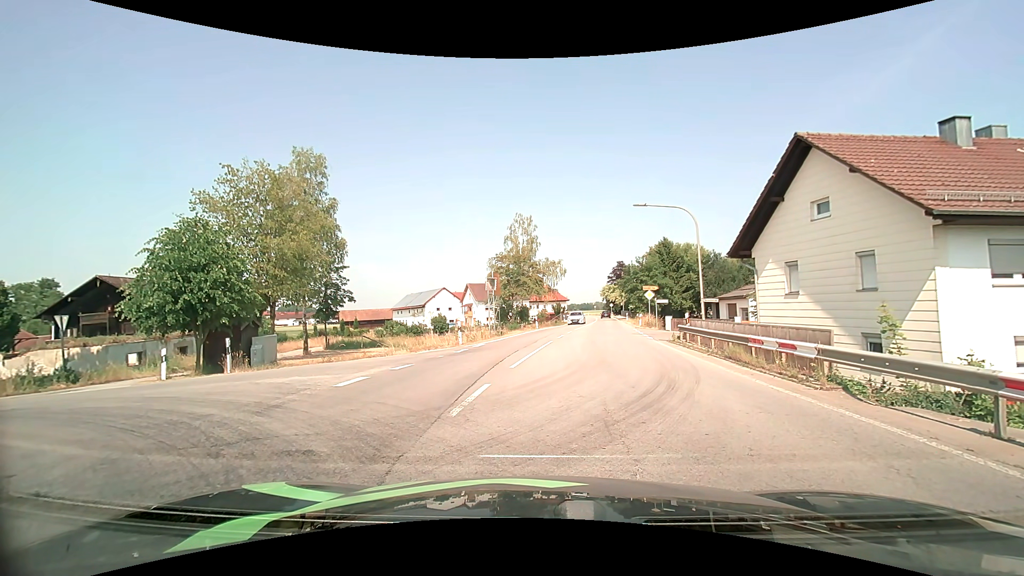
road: secondary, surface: asphalt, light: Day
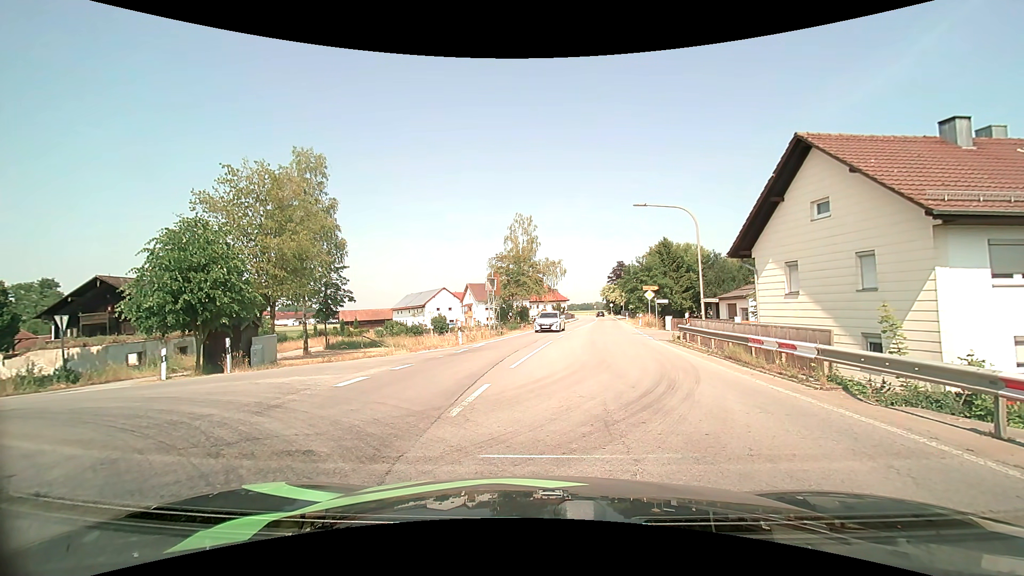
(0.0, 0.0) m; 0°
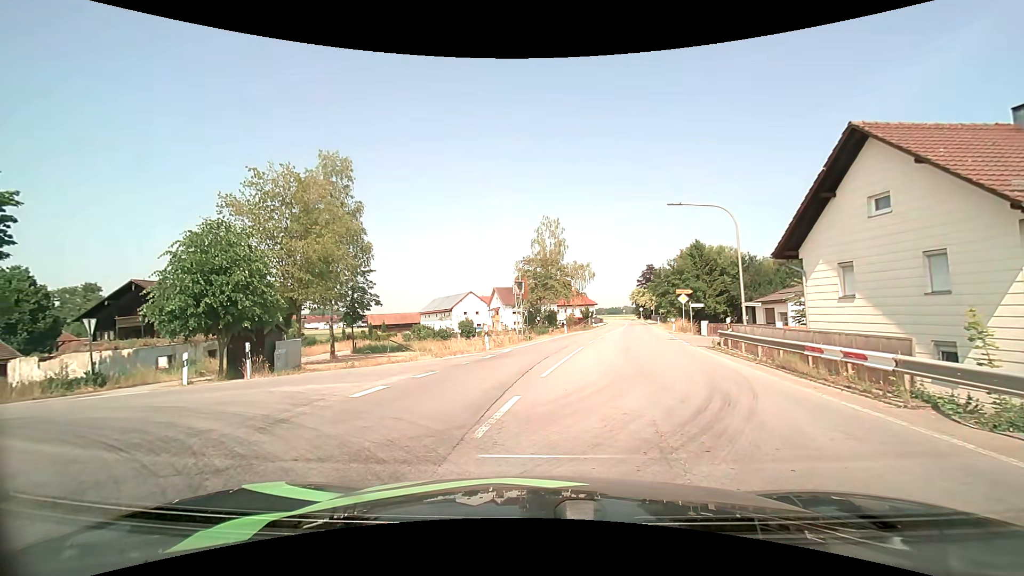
(0.0, +1.0) m; -1°
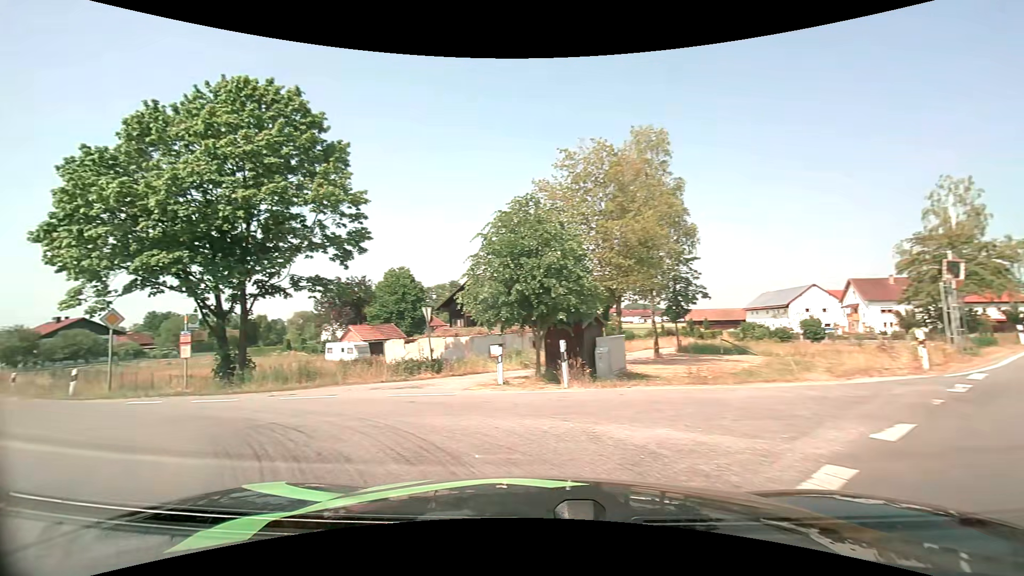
(-1.6, +5.5) m; -33°
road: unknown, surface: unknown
